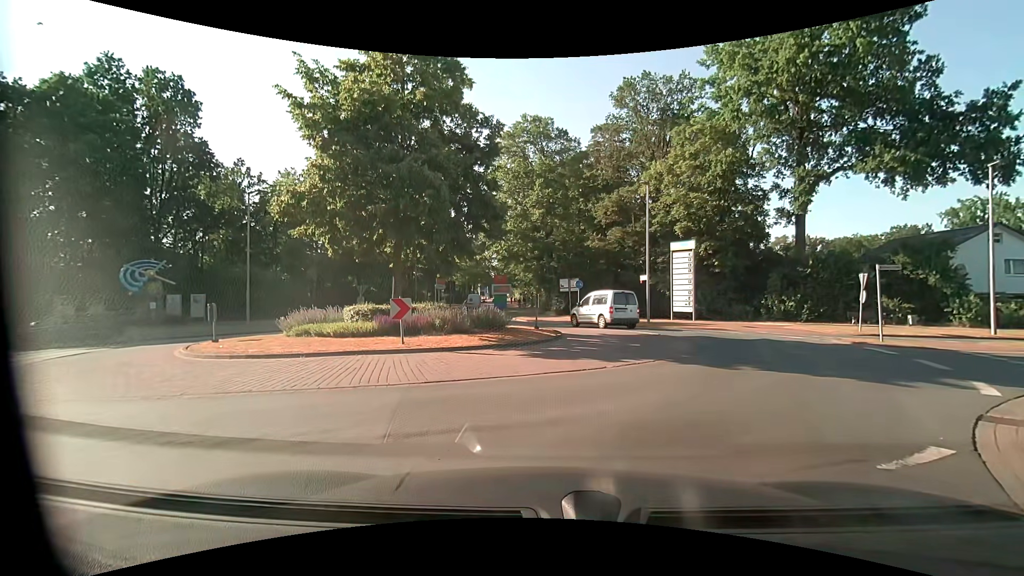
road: secondary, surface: asphalt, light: Day
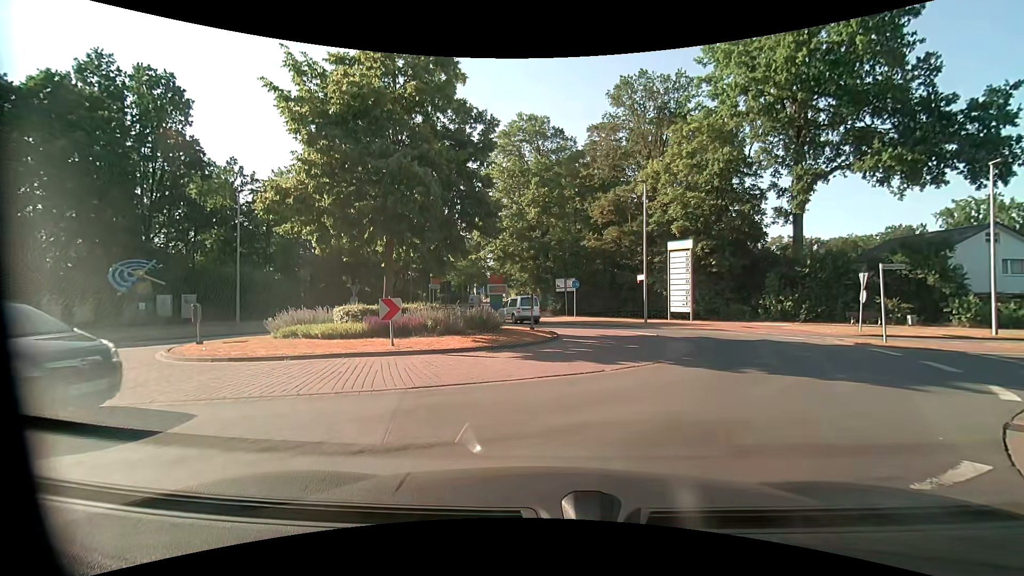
(0.0, +0.4) m; 0°
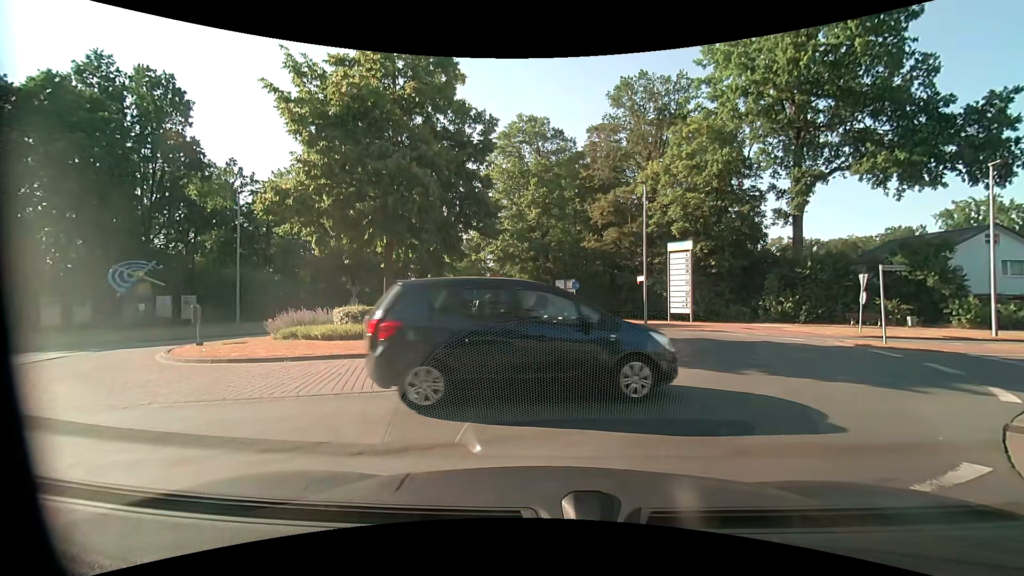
(0.0, +0.1) m; 0°
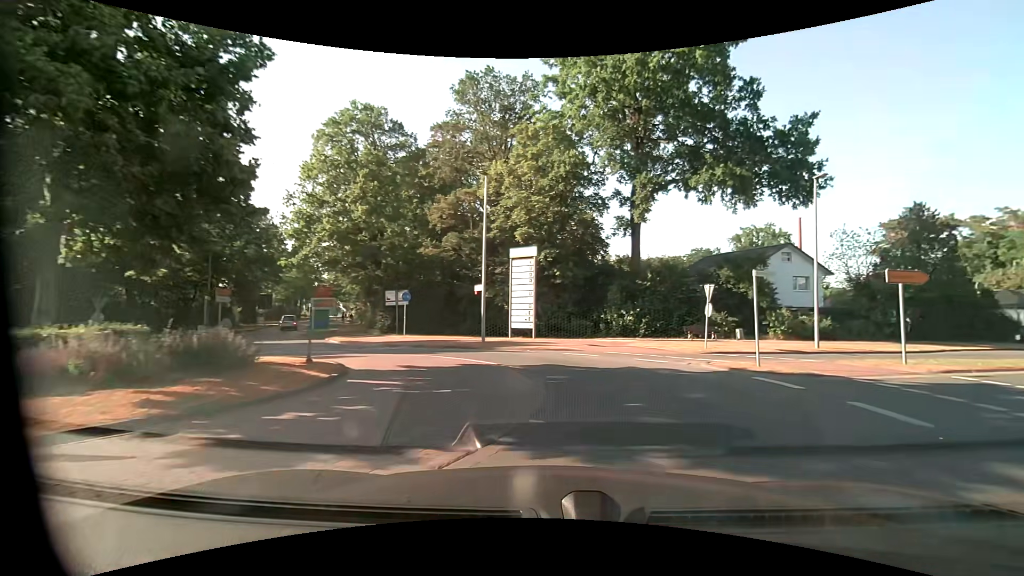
(+0.9, +6.1) m; +19°
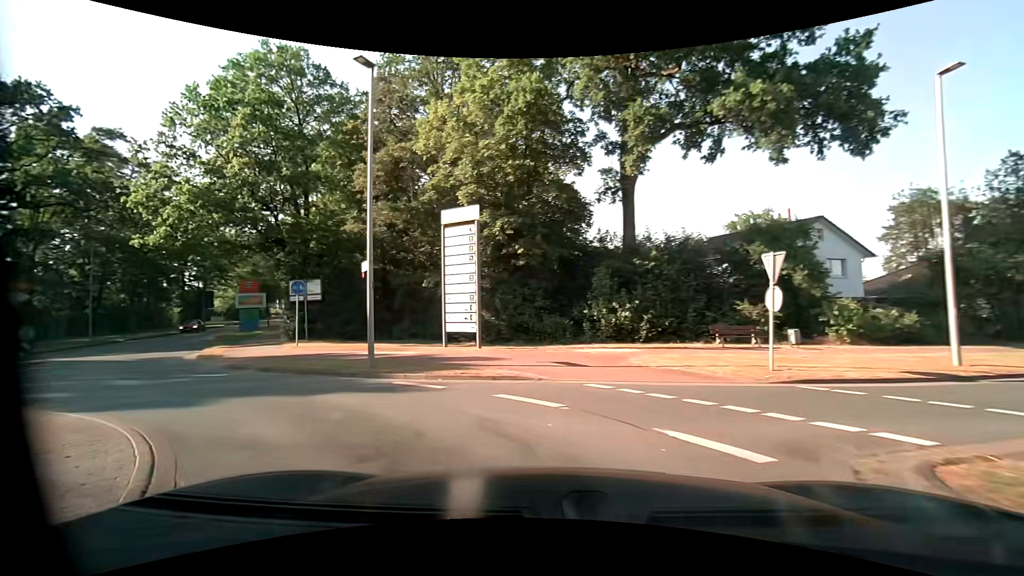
(+1.4, +10.2) m; 0°
